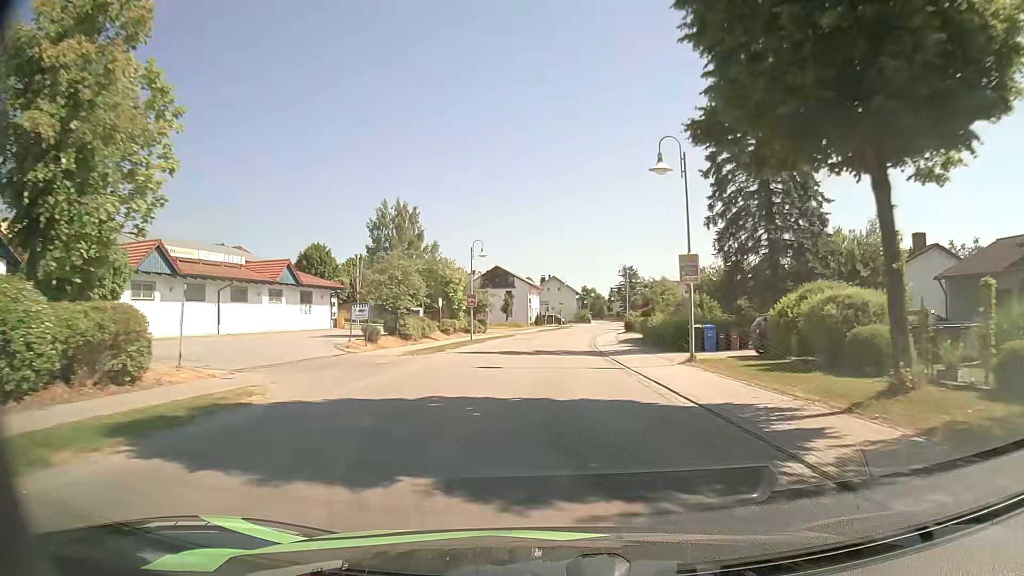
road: secondary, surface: asphalt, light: Day
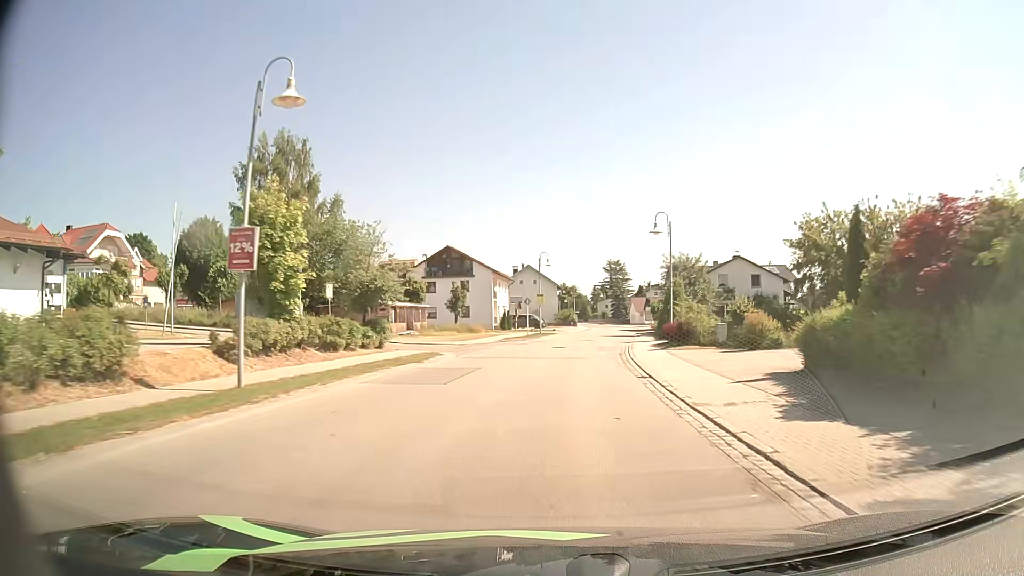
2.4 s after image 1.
(0.0, +34.0) m; +1°
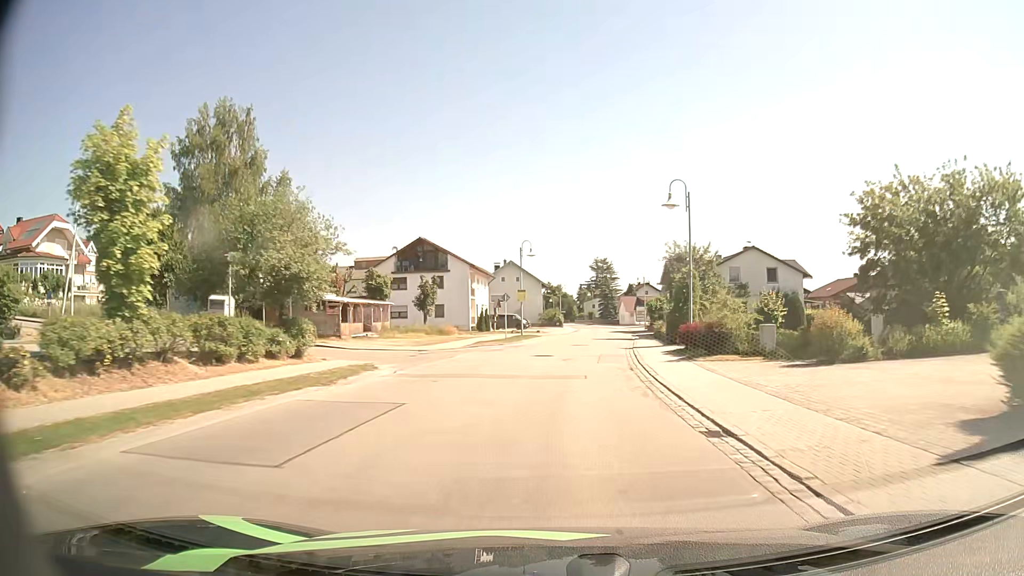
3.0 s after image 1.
(+0.1, +8.5) m; +2°
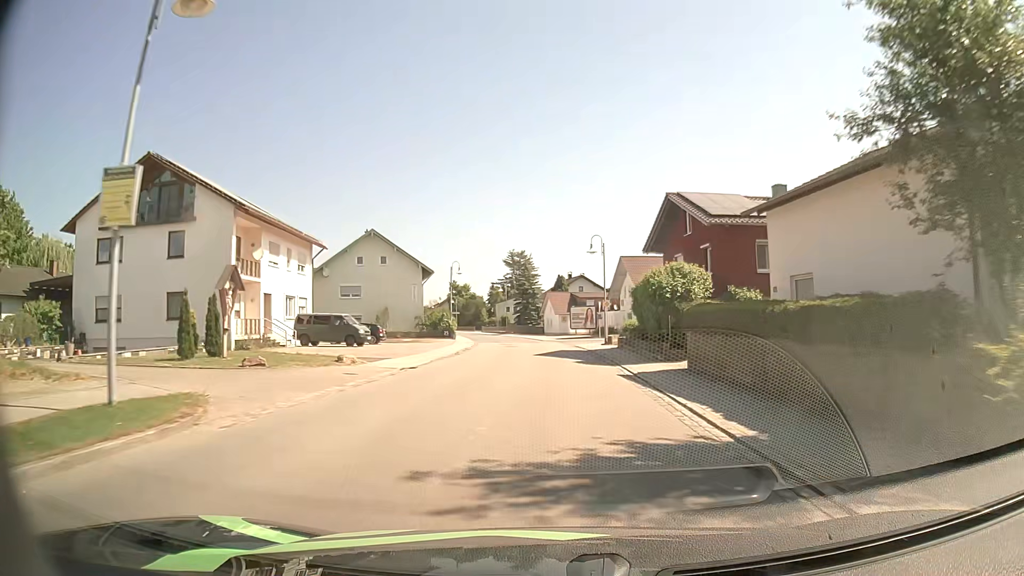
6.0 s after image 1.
(+2.8, +41.1) m; +7°
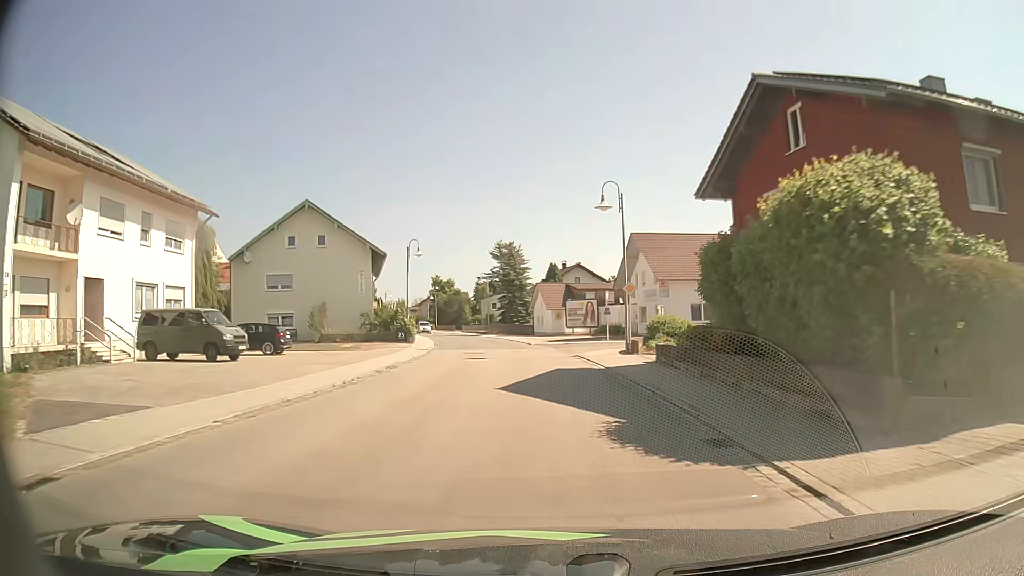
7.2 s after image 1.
(+0.2, +16.0) m; +1°
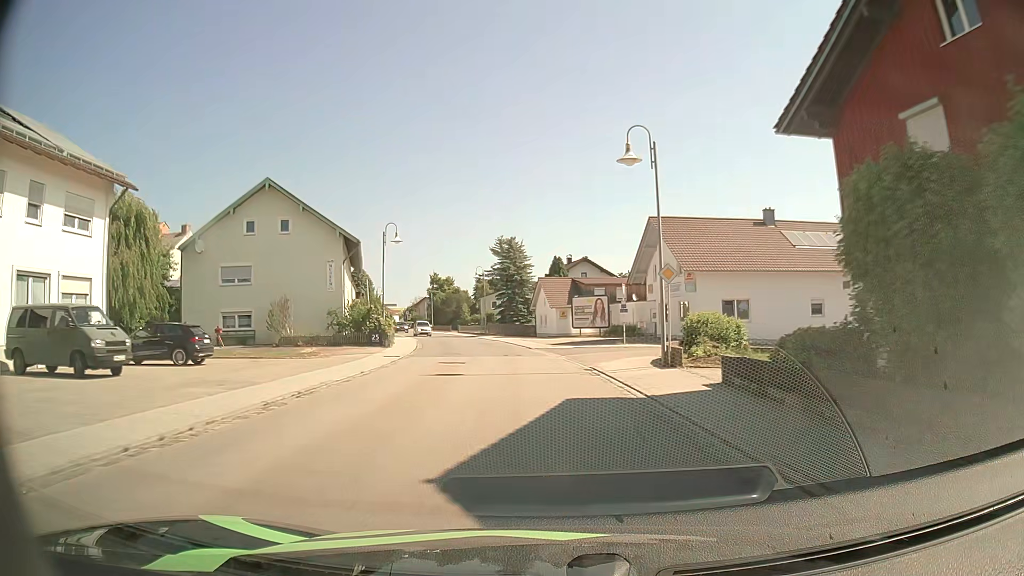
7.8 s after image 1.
(0.0, +8.0) m; 0°
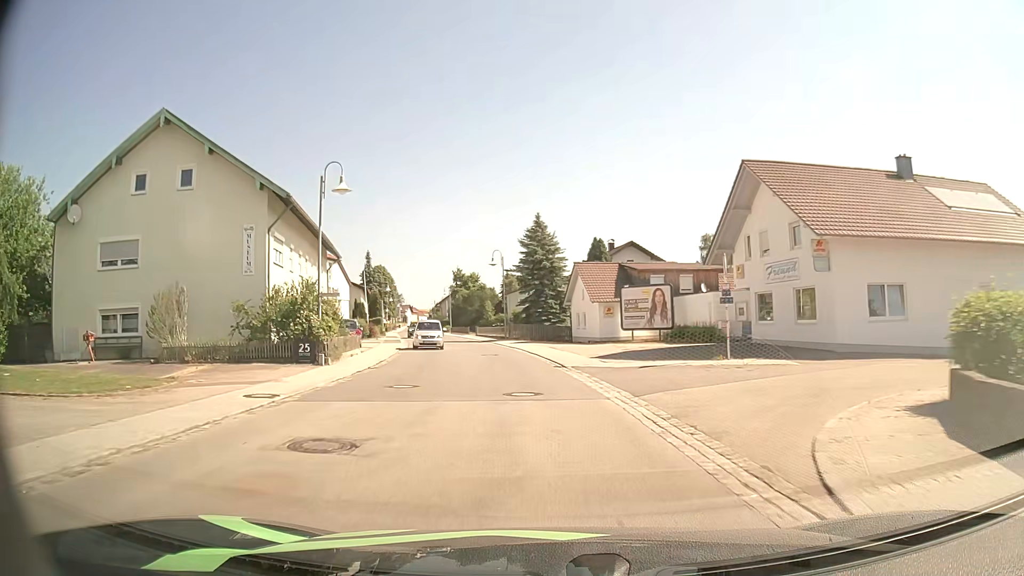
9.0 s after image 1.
(-0.4, +16.1) m; -3°
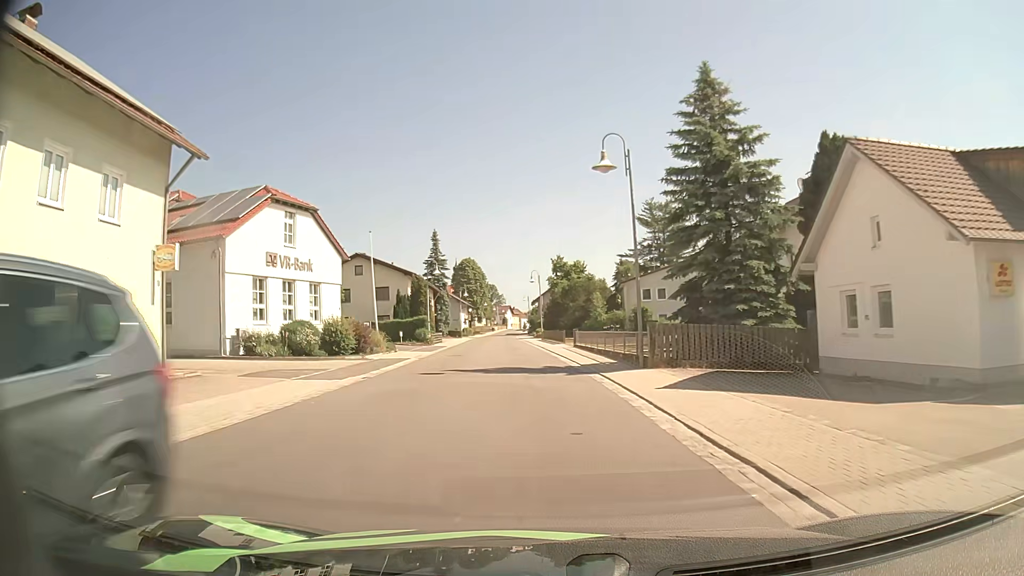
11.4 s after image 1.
(-2.6, +32.5) m; -10°
(0, +10) (-1, +20) (-1, +30) (-2, +40) (-3, +50) (-4, +60) (-4, +70) (-5, +80) (-6, +90) (-6, +100) m
